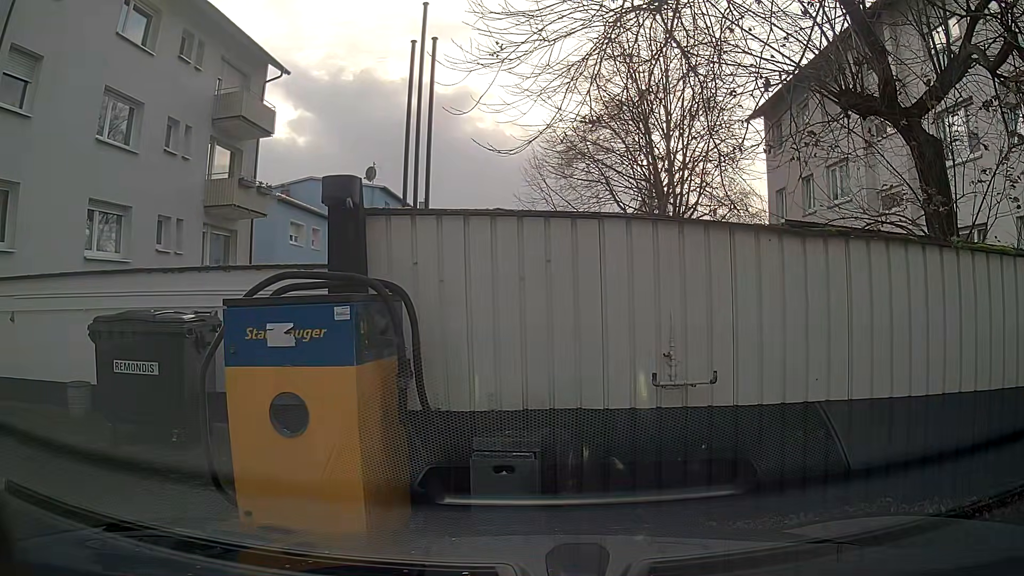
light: Day
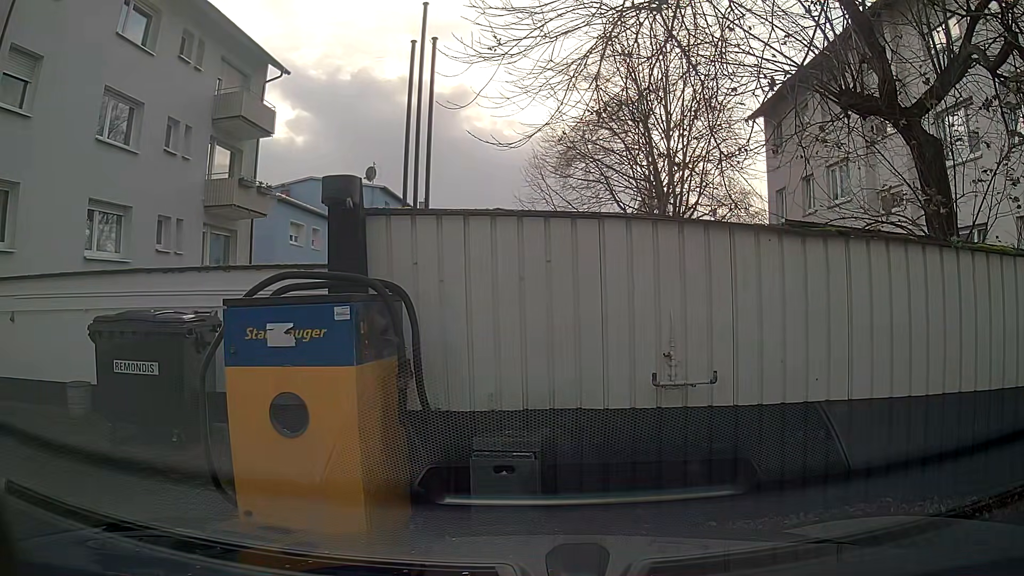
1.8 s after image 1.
(0.0, 0.0) m; 0°
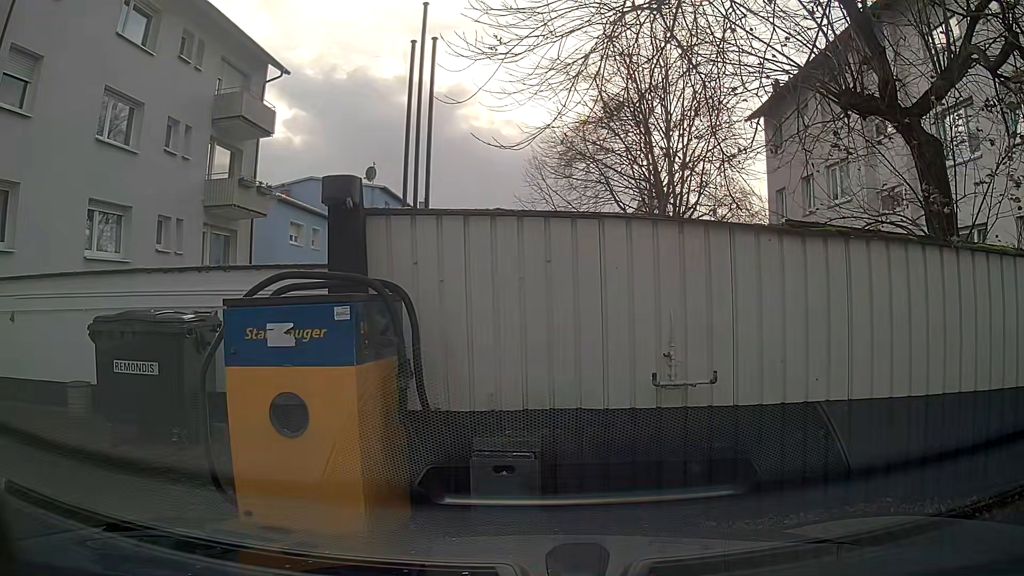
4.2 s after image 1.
(0.0, 0.0) m; 0°
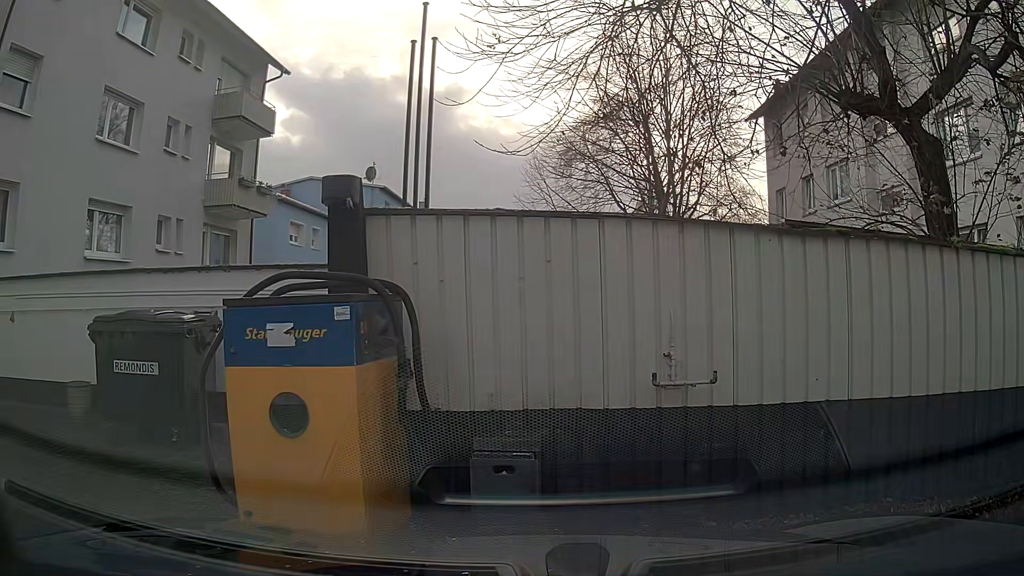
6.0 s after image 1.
(0.0, 0.0) m; 0°
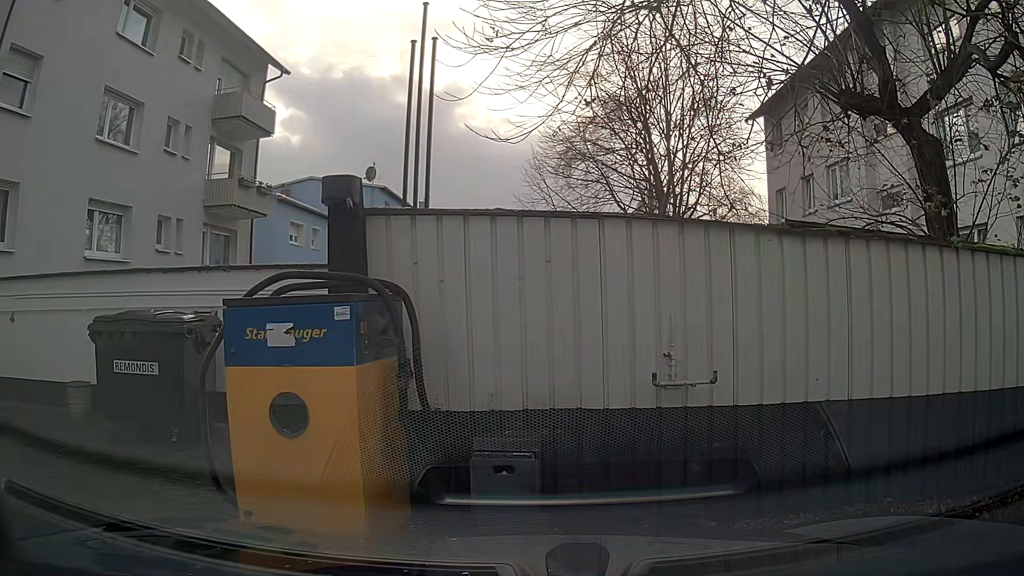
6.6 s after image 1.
(0.0, 0.0) m; 0°
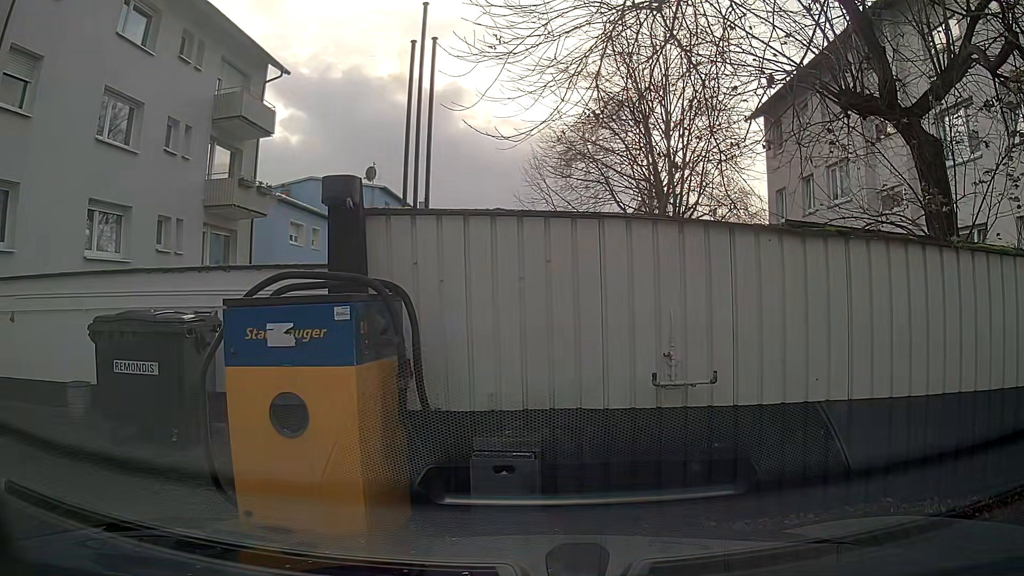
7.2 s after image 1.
(0.0, 0.0) m; 0°
